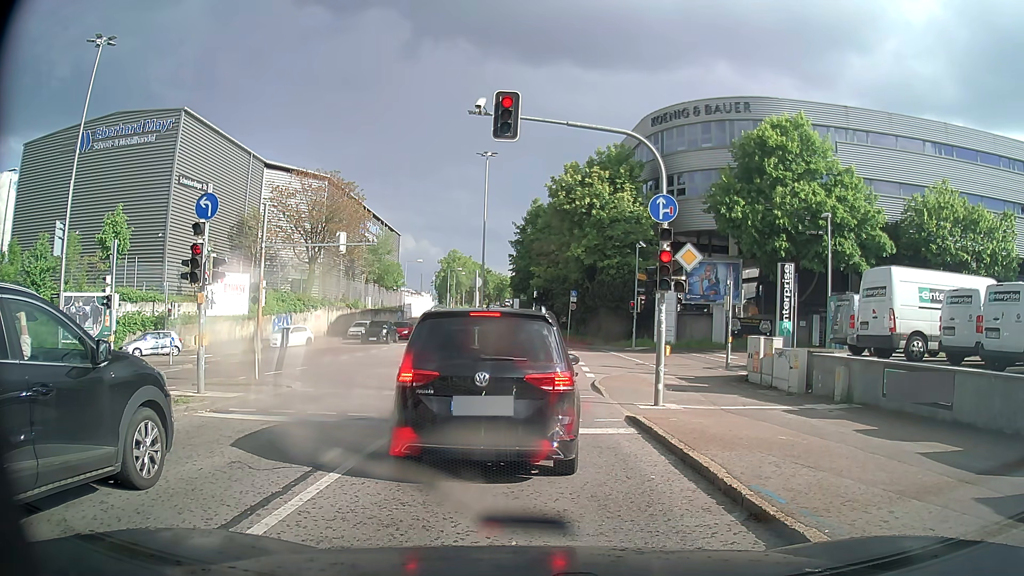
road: secondary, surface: asphalt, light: Day
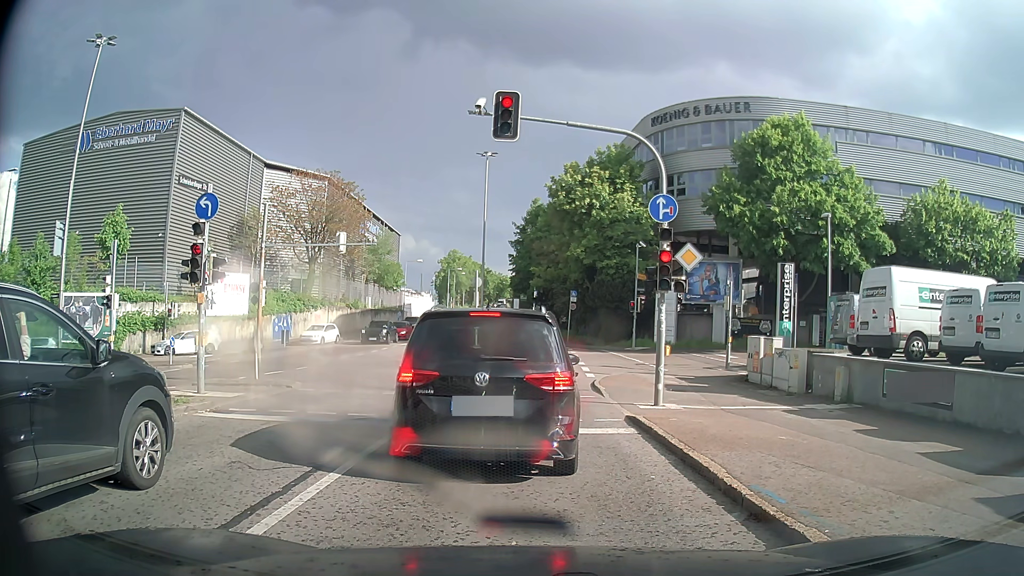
(0.0, 0.0) m; 0°
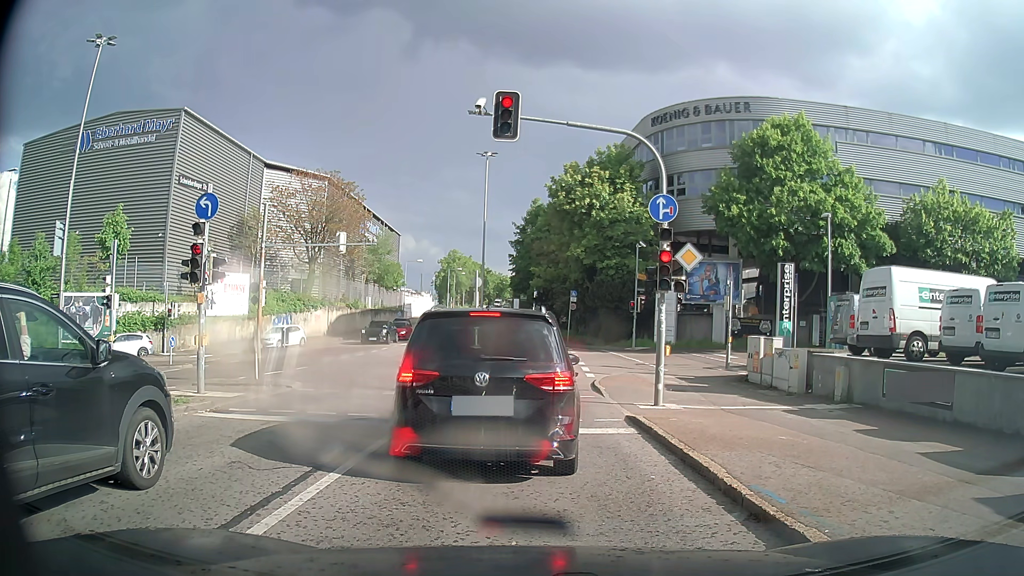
(0.0, 0.0) m; 0°
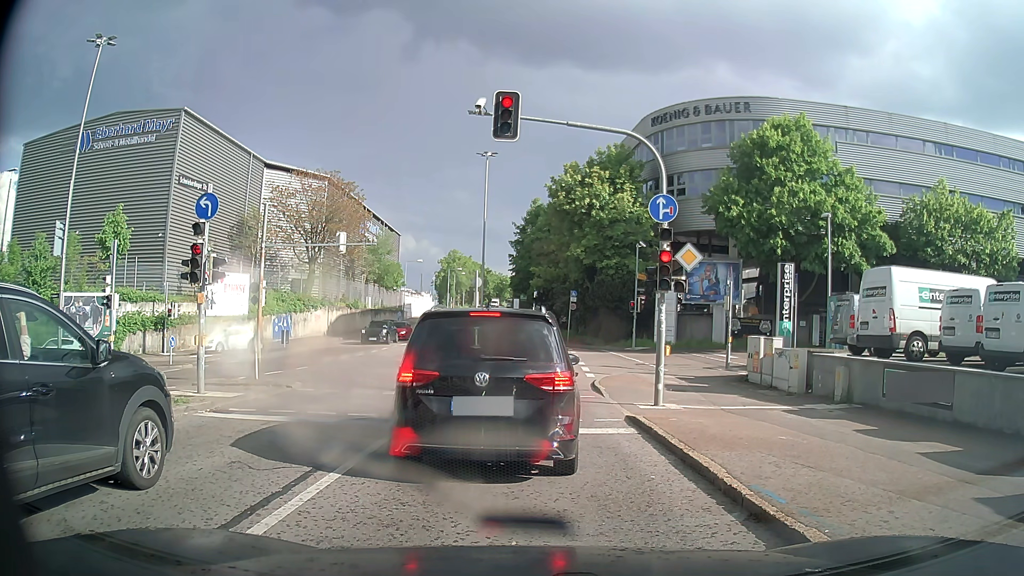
(0.0, 0.0) m; 0°
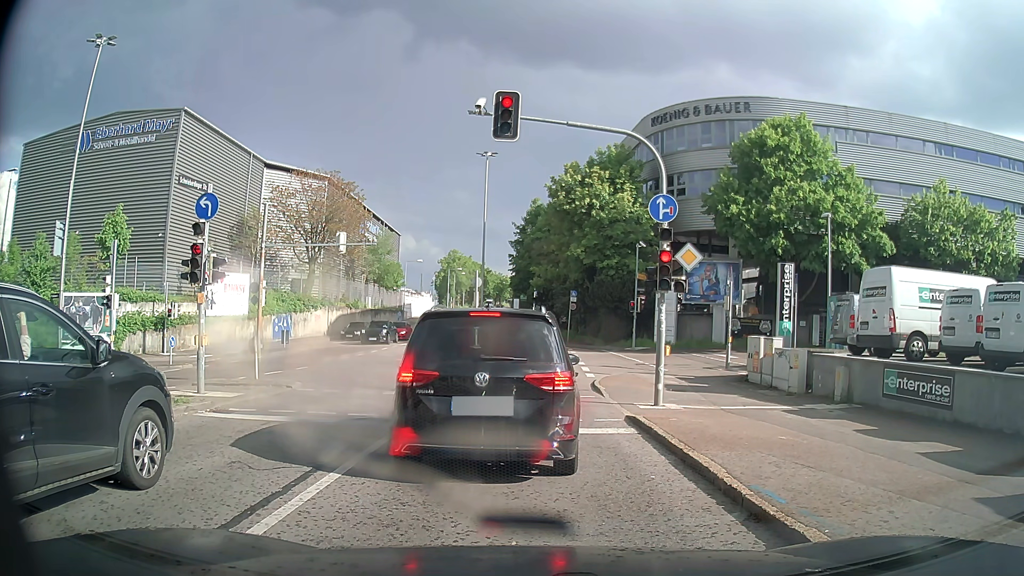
(0.0, 0.0) m; 0°
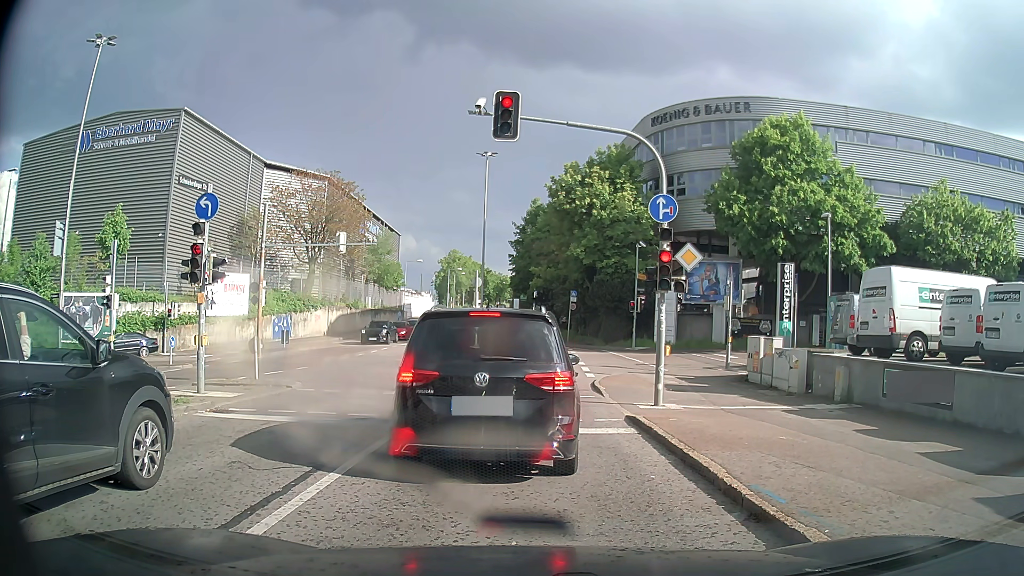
(0.0, 0.0) m; 0°
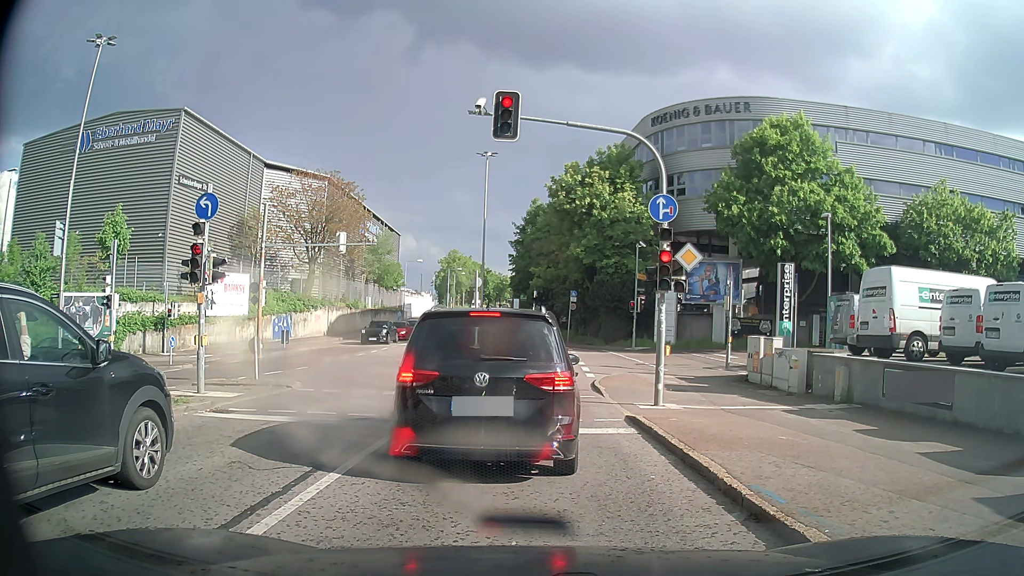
(0.0, 0.0) m; 0°
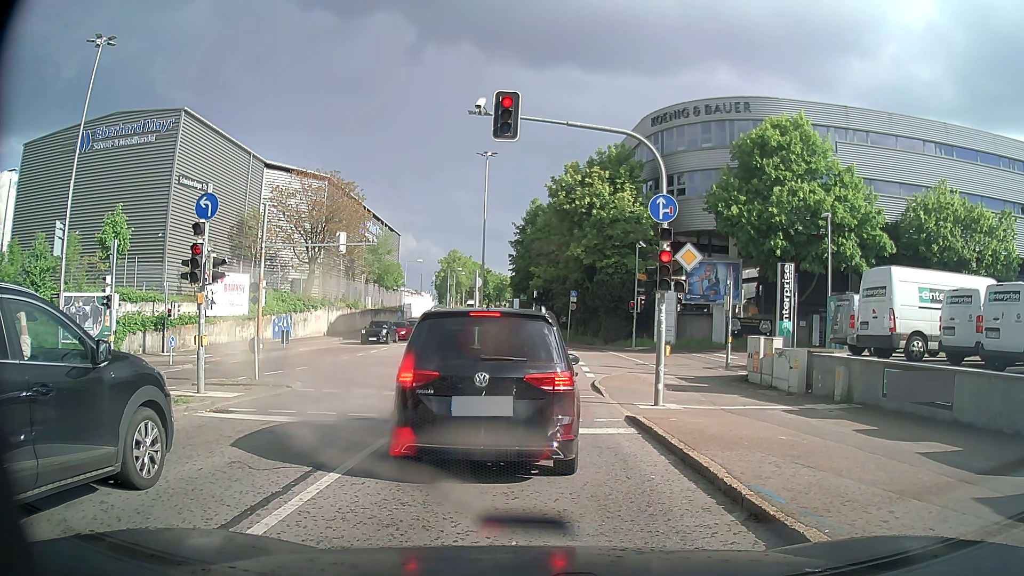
(0.0, 0.0) m; 0°
(0, +10) (0, +20) (0, +30) (-1, +40) (-1, +50) (-2, +60) (-3, +70) (-4, +80) (-5, +90) (-6, +100) m
